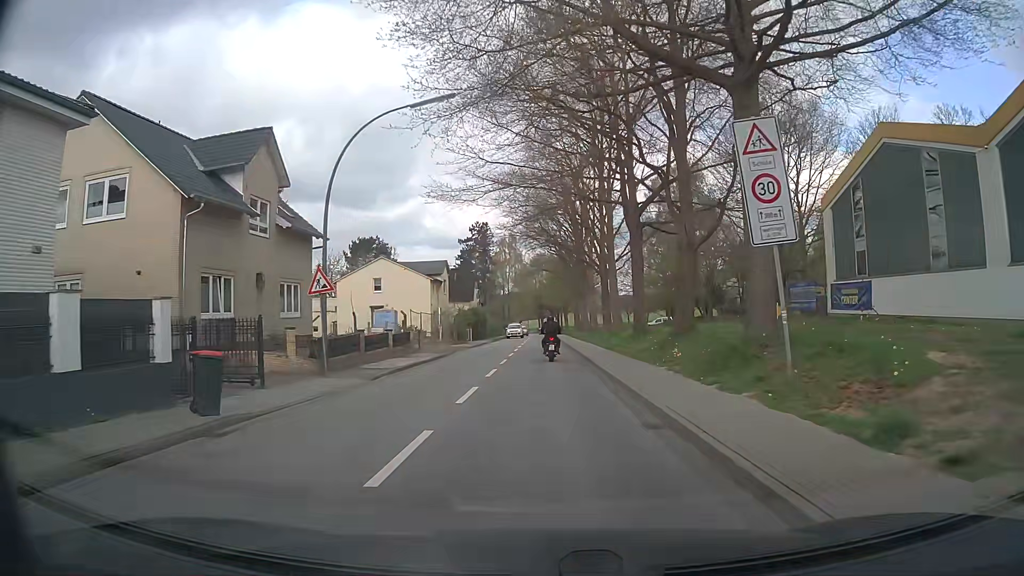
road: secondary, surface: asphalt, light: Day
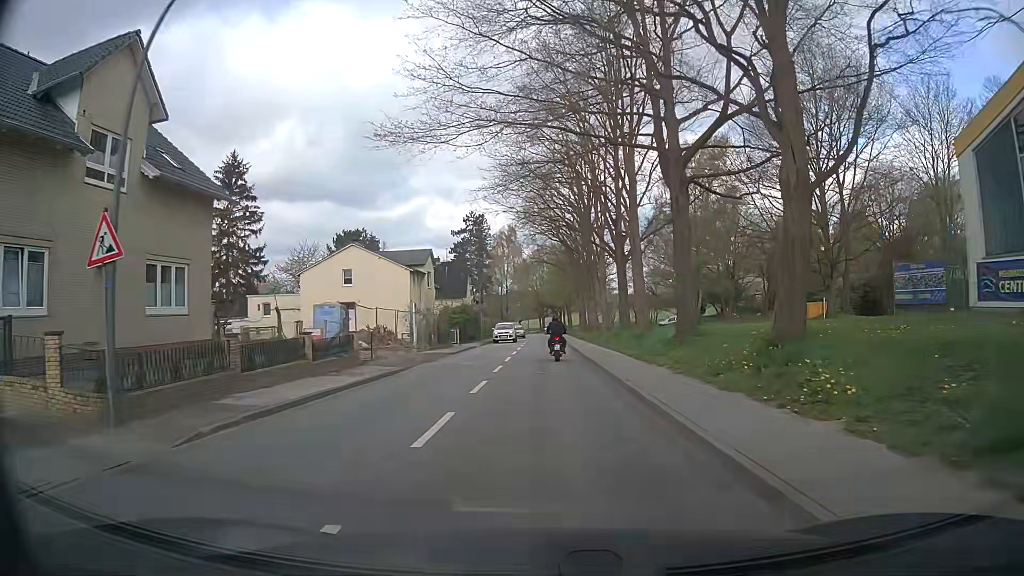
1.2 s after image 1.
(0.0, +10.2) m; -1°
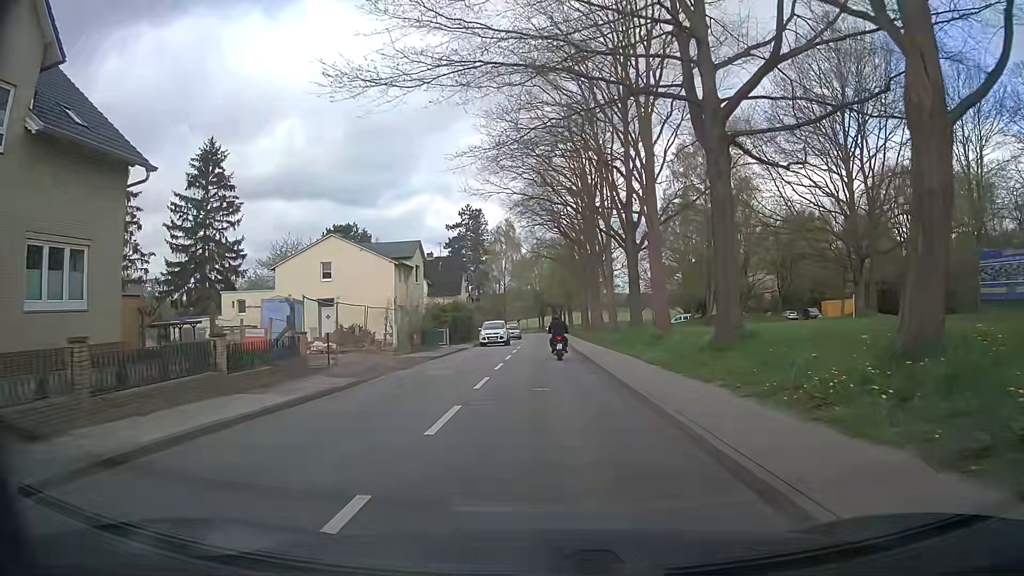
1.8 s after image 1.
(0.0, +5.2) m; +1°
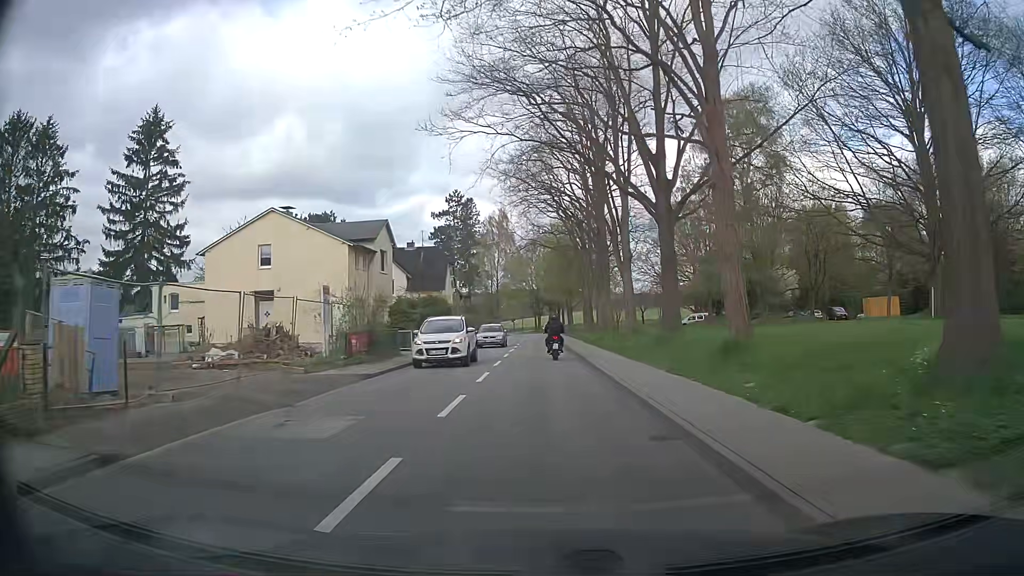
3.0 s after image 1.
(-0.1, +10.5) m; 0°
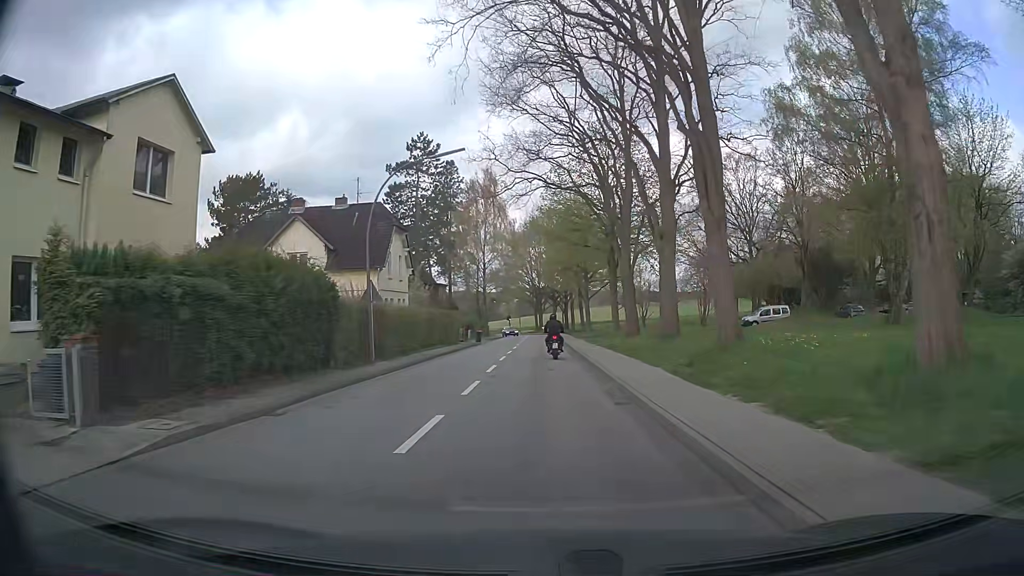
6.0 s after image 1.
(-0.1, +26.9) m; 0°
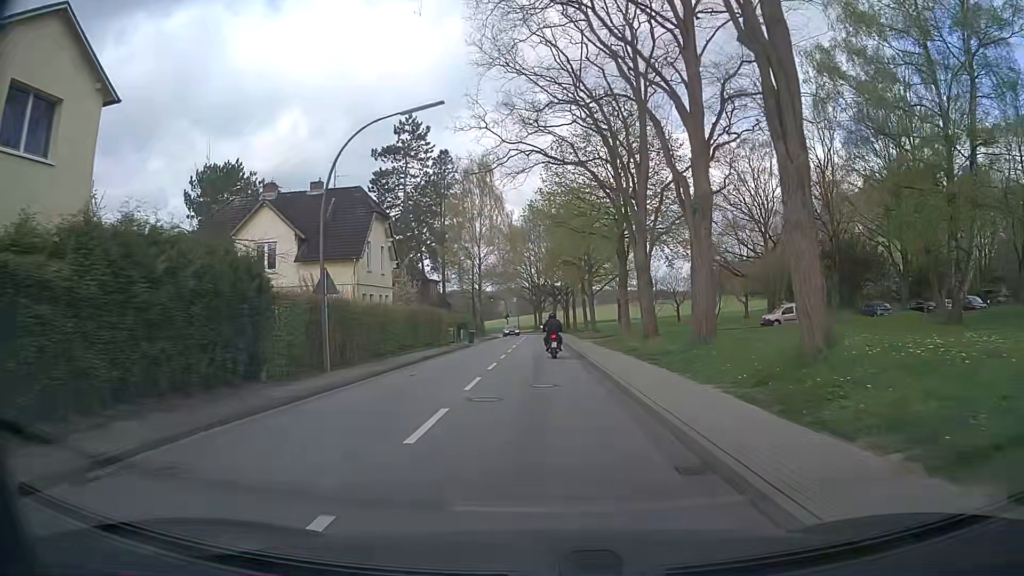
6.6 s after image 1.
(0.0, +5.4) m; -1°
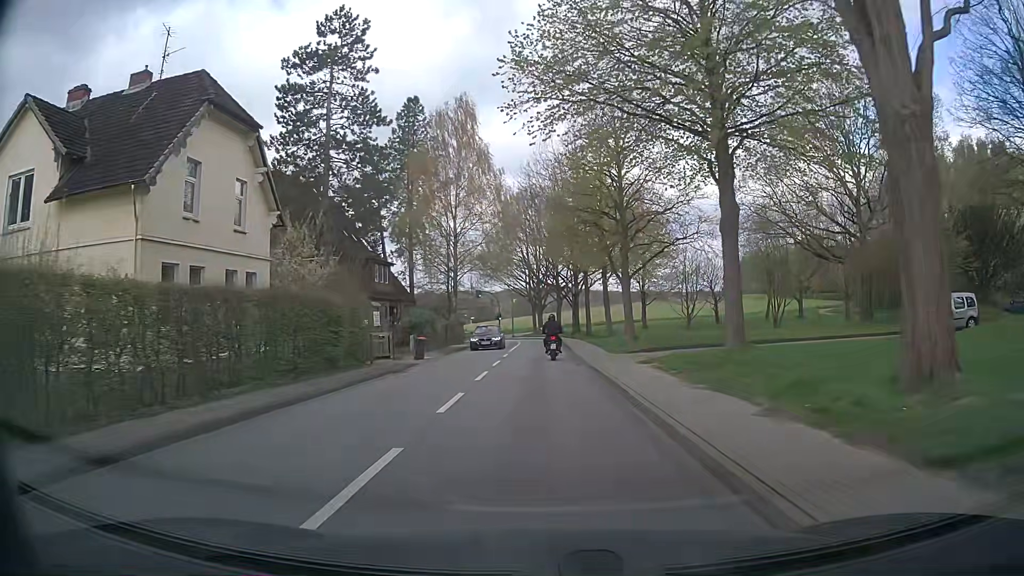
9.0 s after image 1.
(+0.1, +21.3) m; +1°
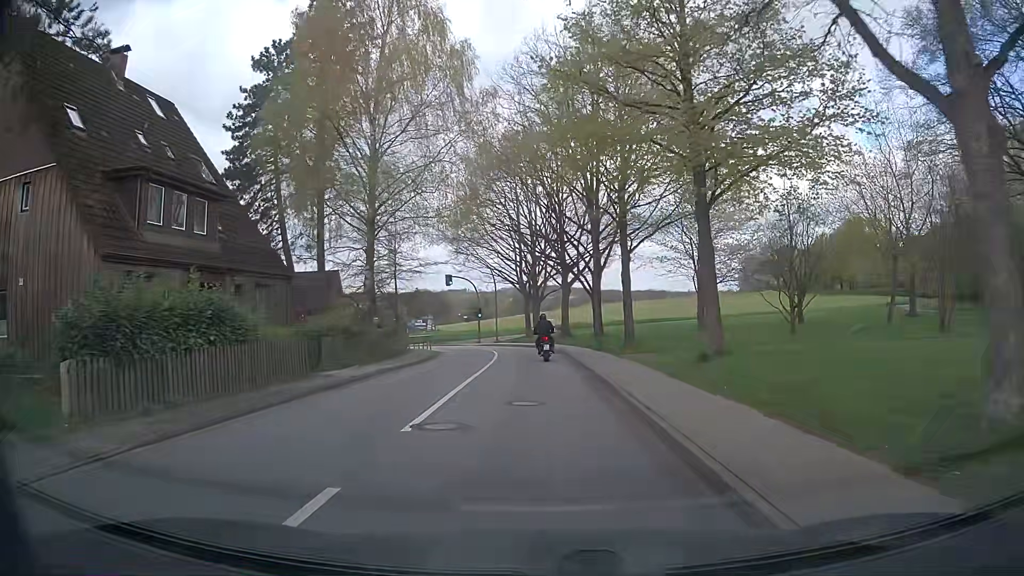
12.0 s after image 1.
(-0.1, +25.8) m; -1°
(0, +10) (0, +20) (0, +30) (-1, +40) (-3, +50) (-6, +59) (-11, +68) (-16, +76) (-23, +84) (-29, +91) m
